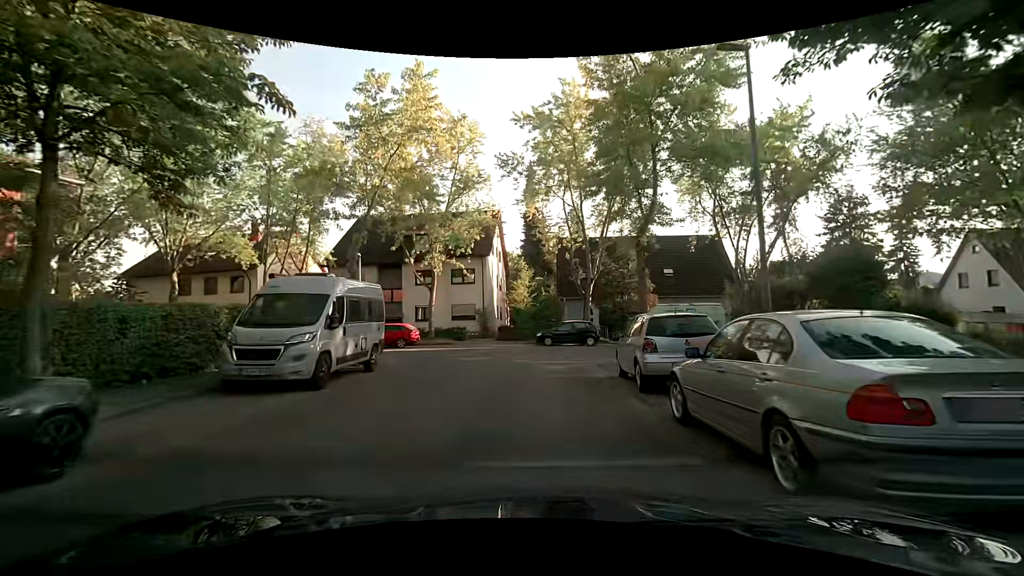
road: residential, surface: asphalt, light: Day
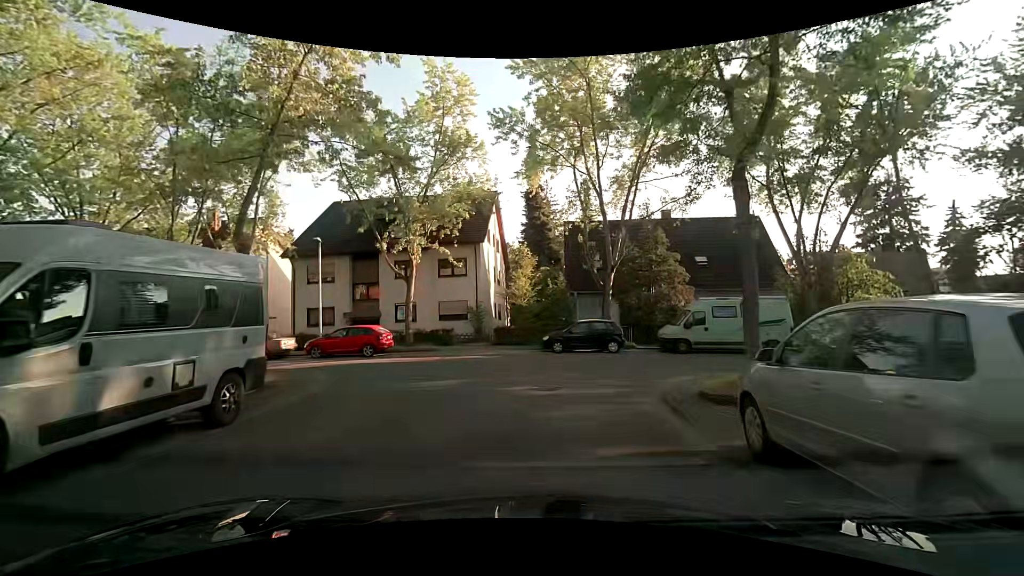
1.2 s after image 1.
(0.0, +6.9) m; -2°
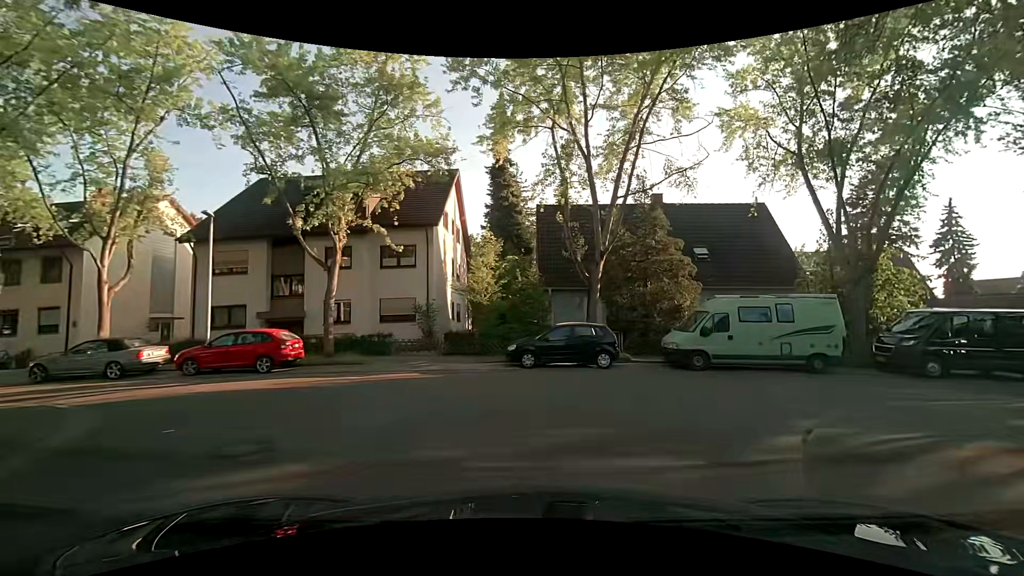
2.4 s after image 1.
(+0.2, +6.3) m; +3°
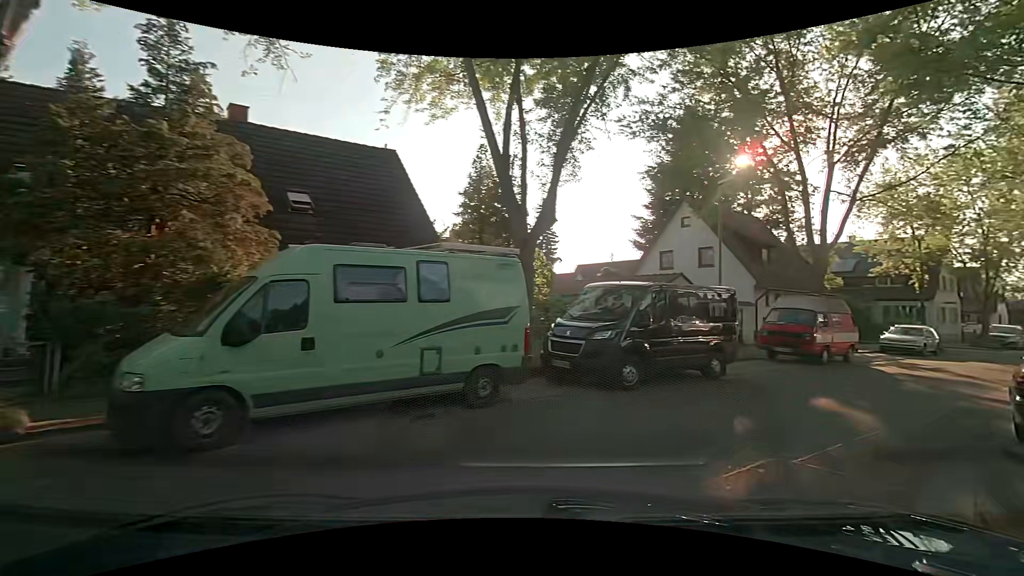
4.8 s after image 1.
(+3.4, +10.4) m; +44°
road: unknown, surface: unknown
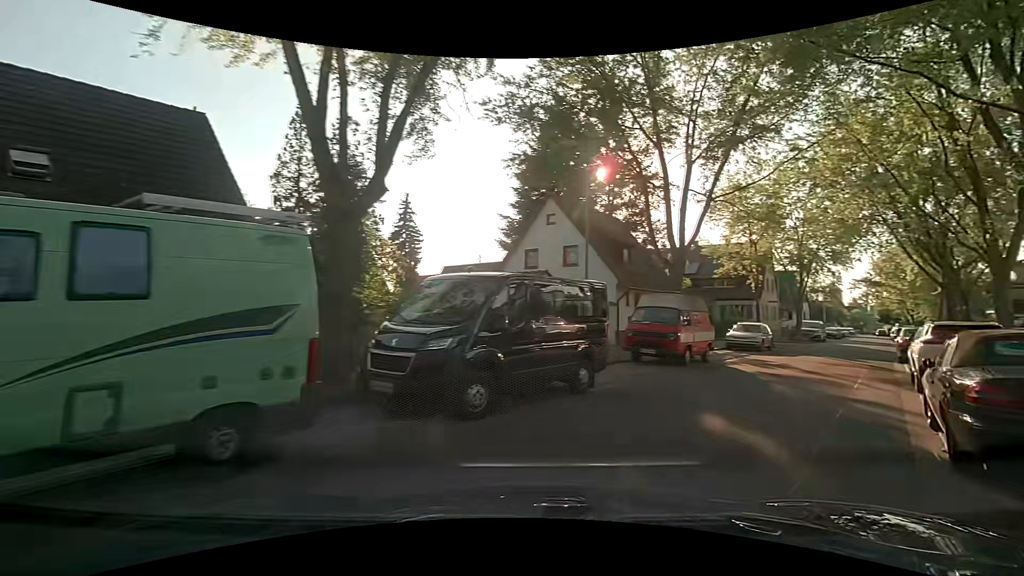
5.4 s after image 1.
(+0.3, +2.9) m; +14°
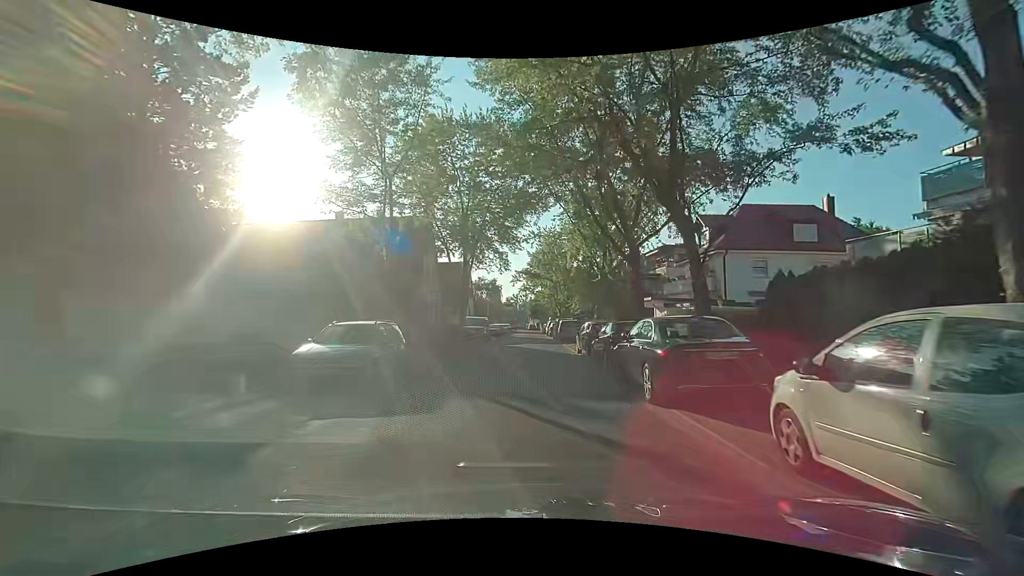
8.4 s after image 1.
(+7.2, +16.1) m; +34°
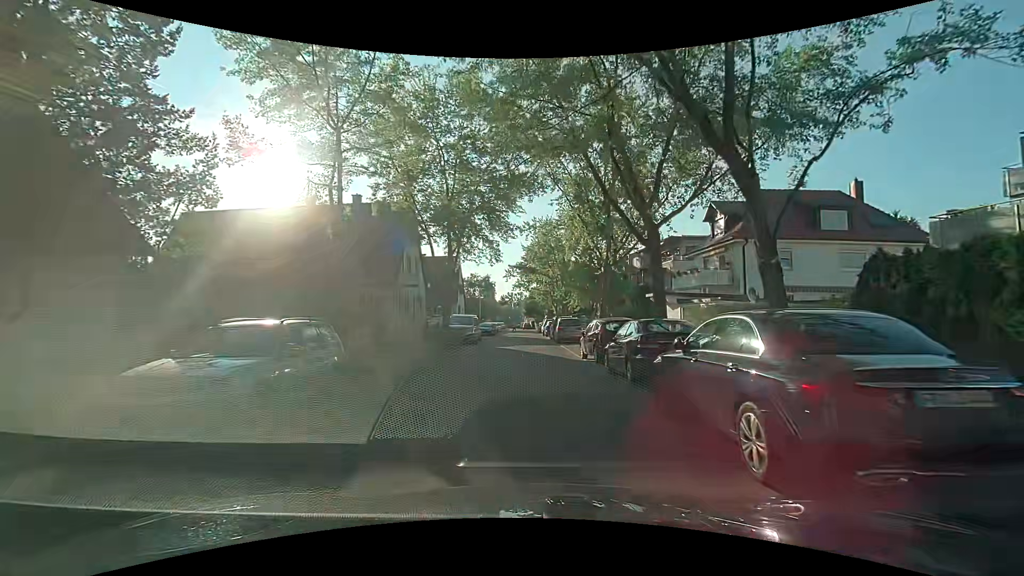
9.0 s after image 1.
(0.0, +4.3) m; +1°
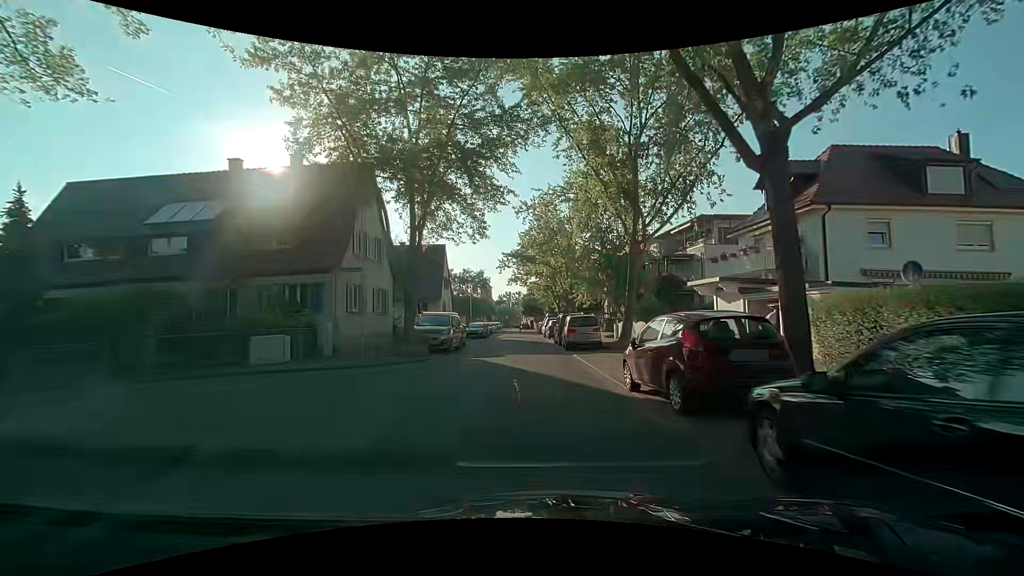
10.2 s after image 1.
(-0.1, +9.0) m; -1°
(0, +10) (0, +20) (0, +30) (0, +40) (0, +50) (0, +60) (0, +70) (-1, +80) (-2, +90) (-3, +100) m
